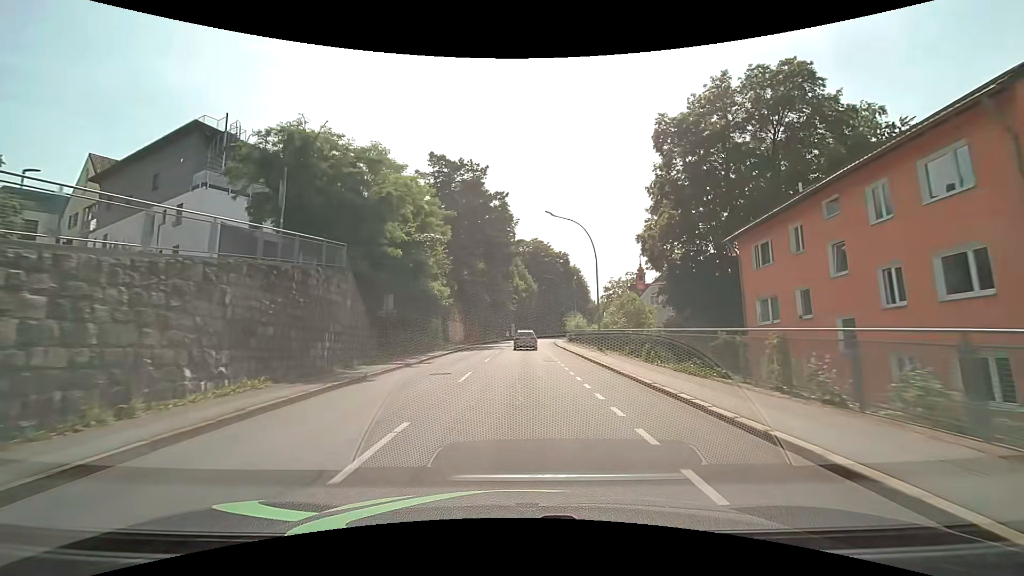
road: tertiary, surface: asphalt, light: Day
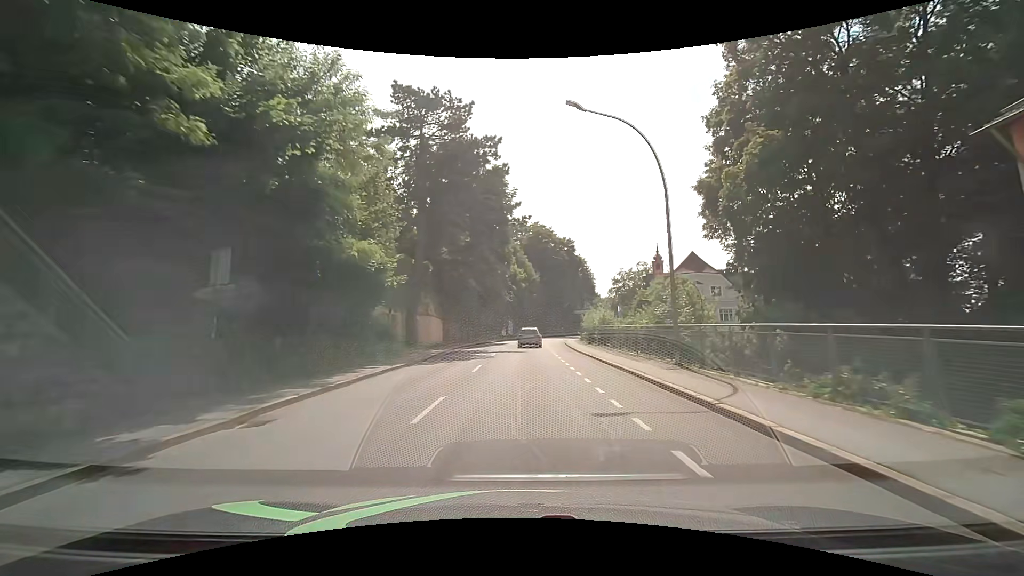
(+0.1, +15.3) m; +1°
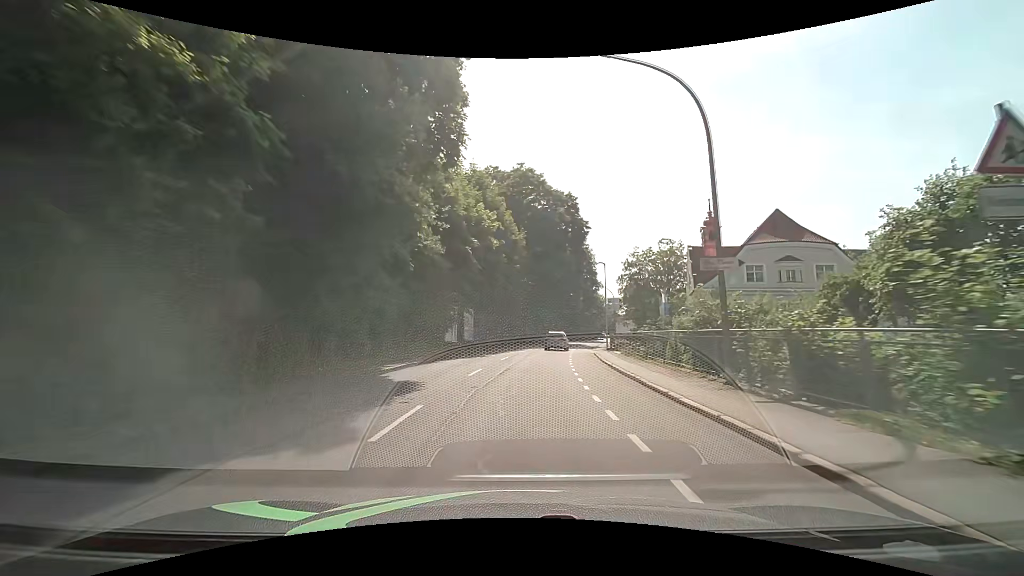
(+0.6, +37.2) m; +3°
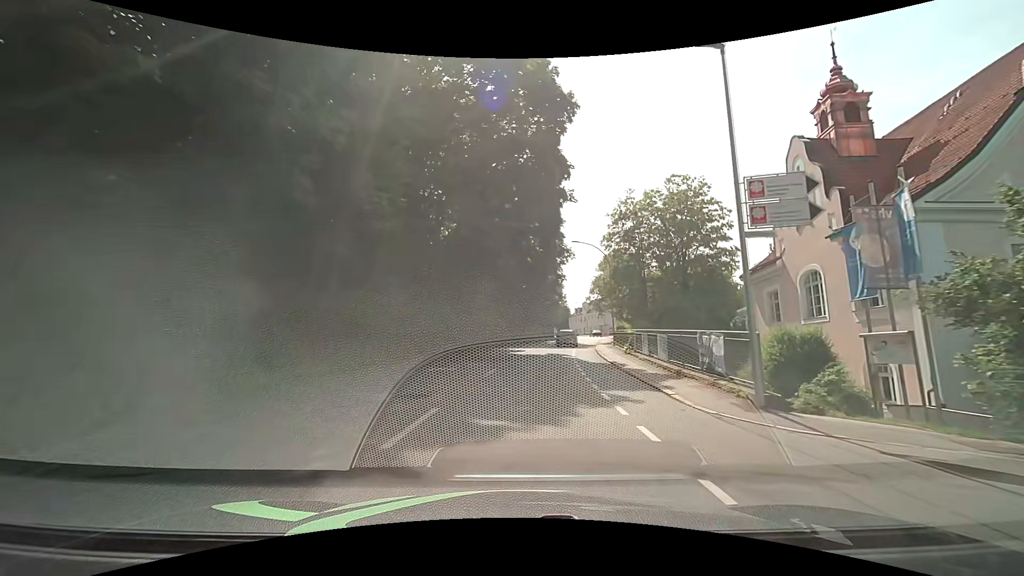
(+2.1, +36.1) m; +7°
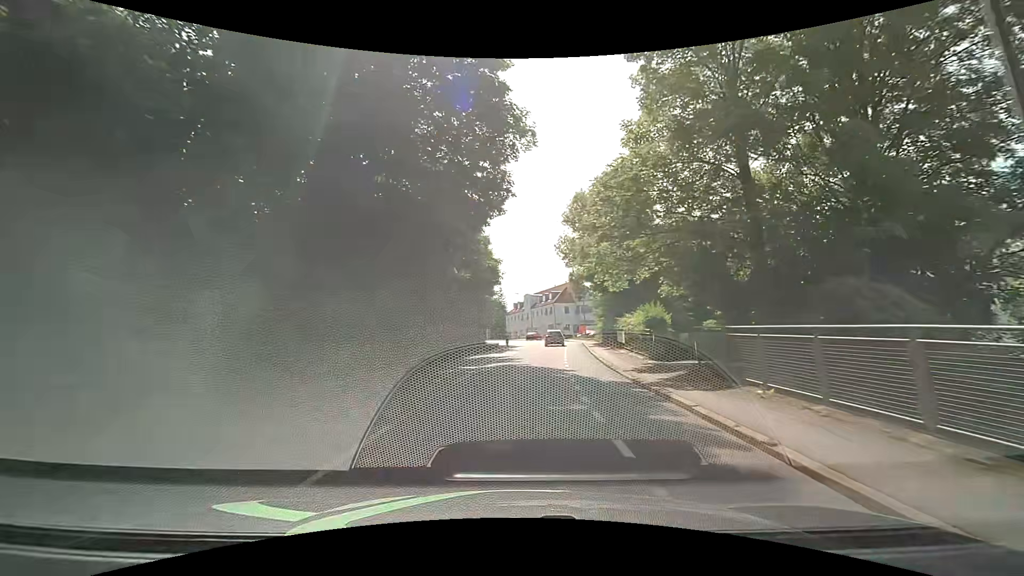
(+2.8, +37.3) m; +7°
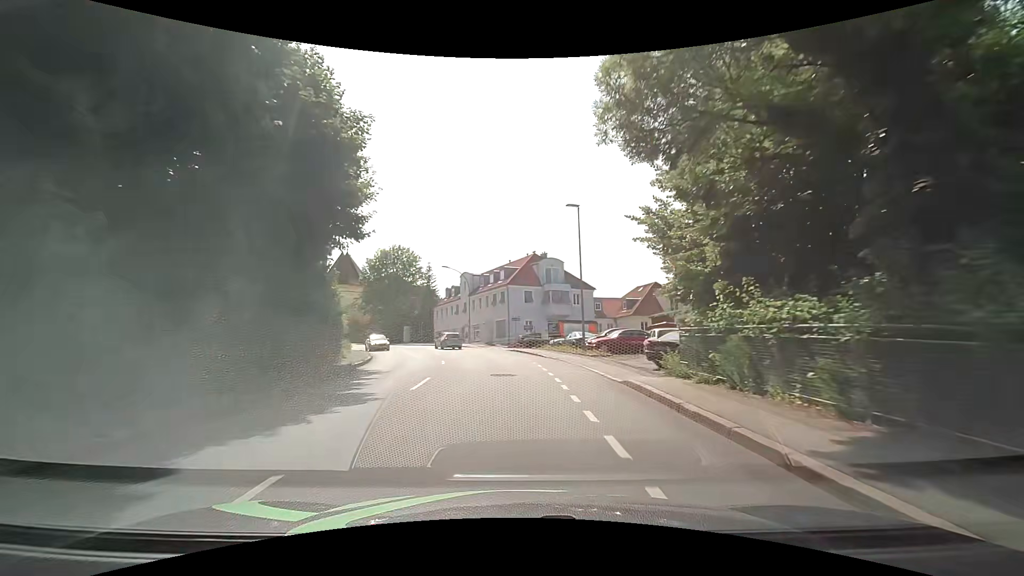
(+2.8, +38.1) m; +6°
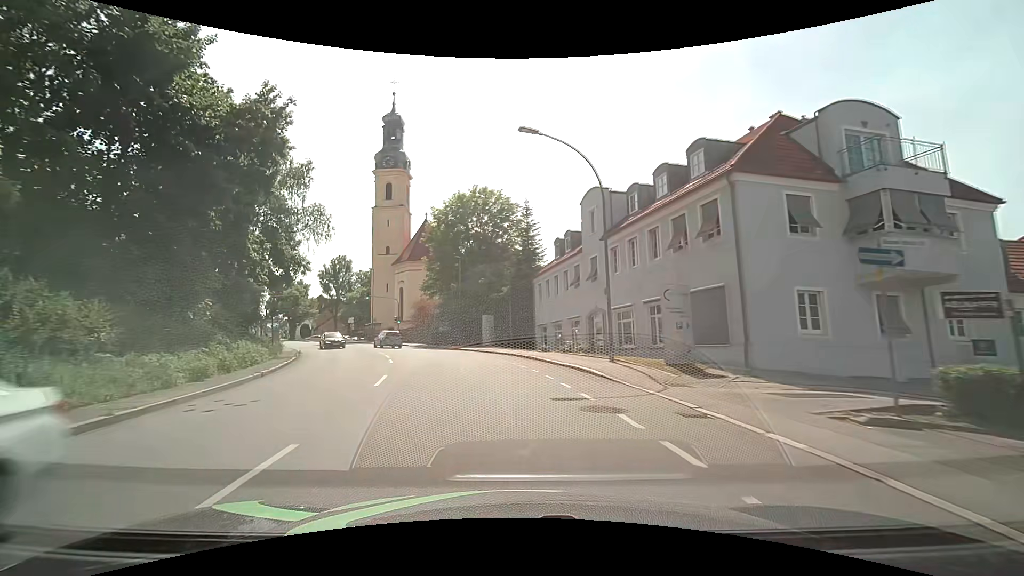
(-3.4, +37.4) m; -14°
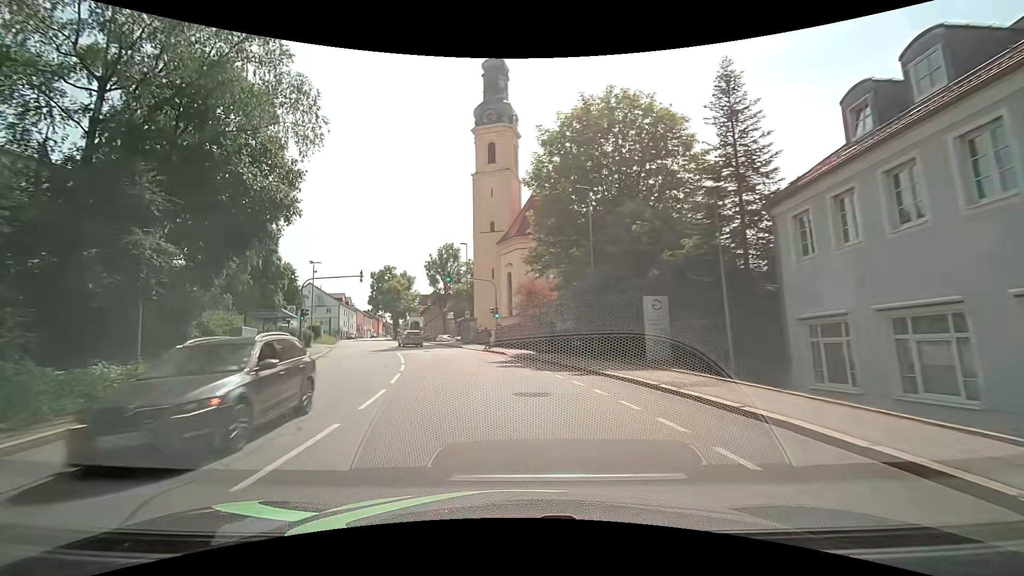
(-2.7, +22.2) m; -14°
(-1, +10) (-2, +20) (-5, +30) (-8, +39) (-11, +49) (-14, +58) (-17, +67) (-21, +77) (-24, +86) (-27, +96) m
